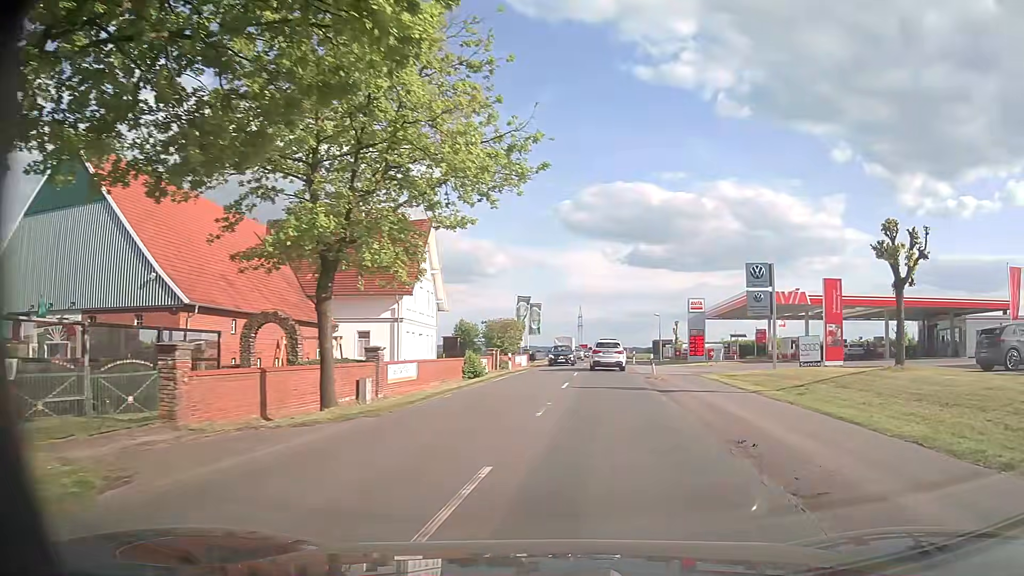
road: secondary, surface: asphalt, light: Day
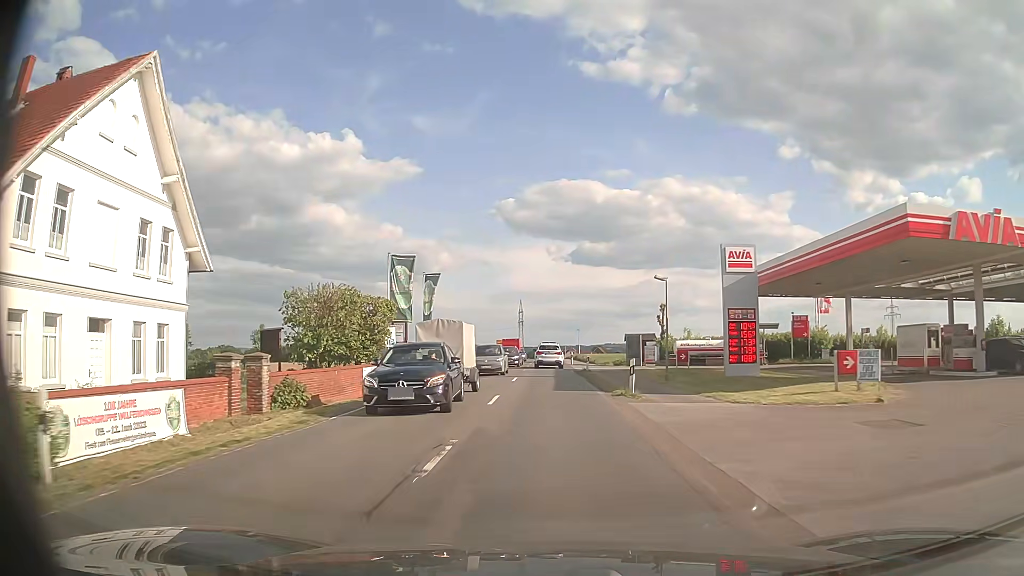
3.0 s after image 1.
(+3.0, +34.0) m; +5°
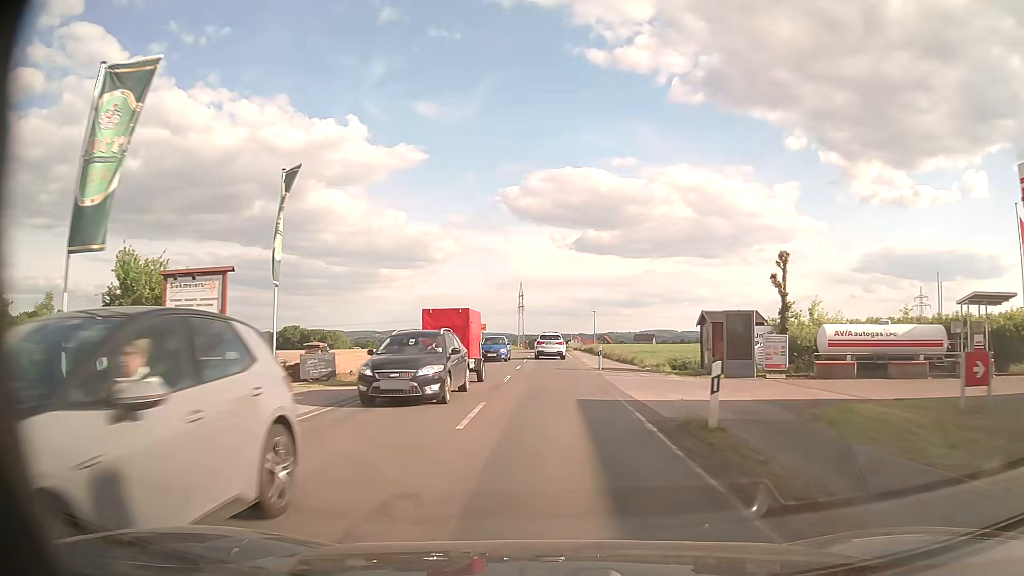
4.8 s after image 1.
(-0.1, +29.2) m; 0°
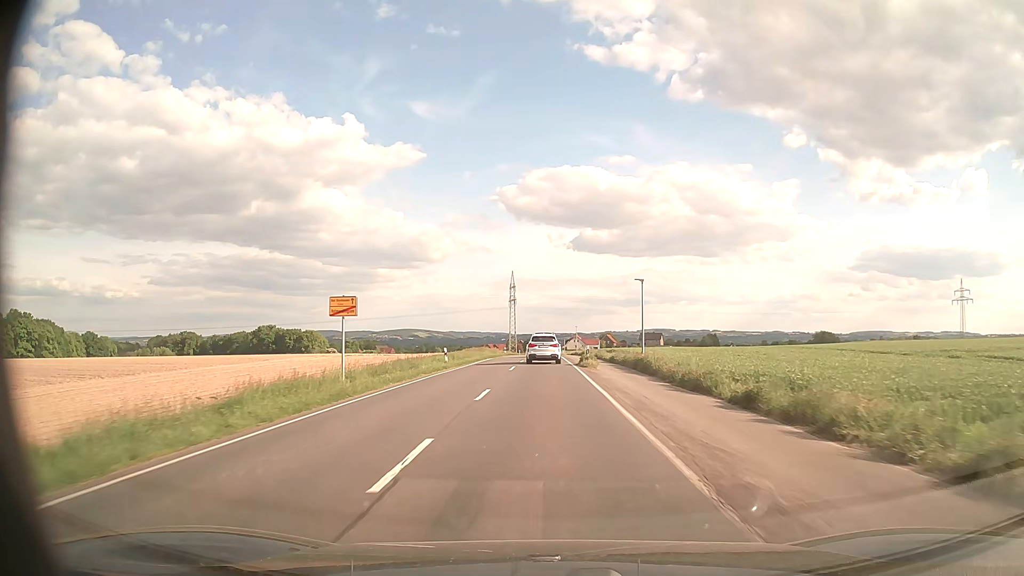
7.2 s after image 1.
(+0.2, +40.7) m; 0°
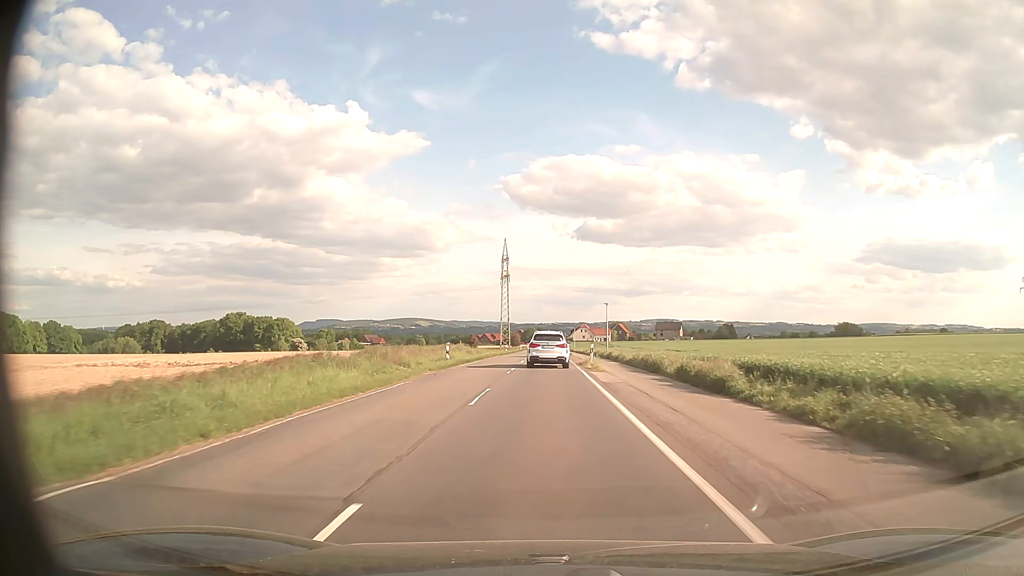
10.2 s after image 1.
(-0.2, +51.7) m; 0°
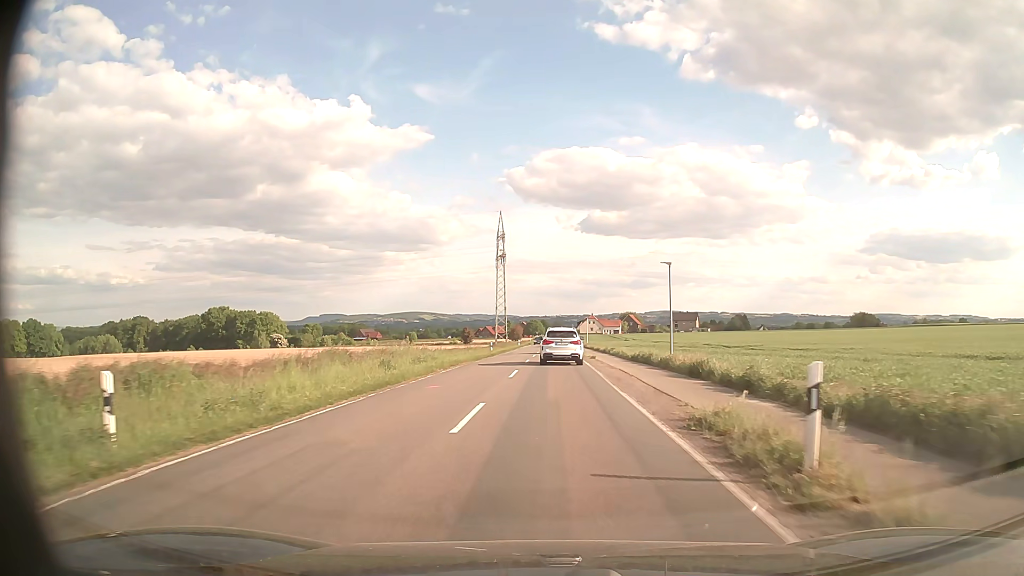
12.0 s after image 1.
(-0.1, +28.1) m; 0°
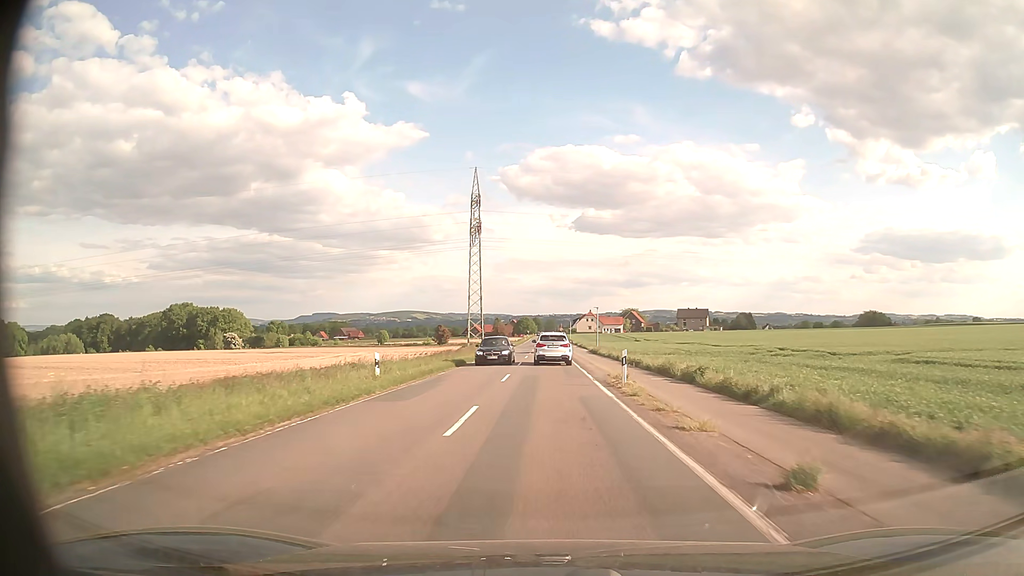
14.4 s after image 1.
(+0.1, +35.8) m; 0°
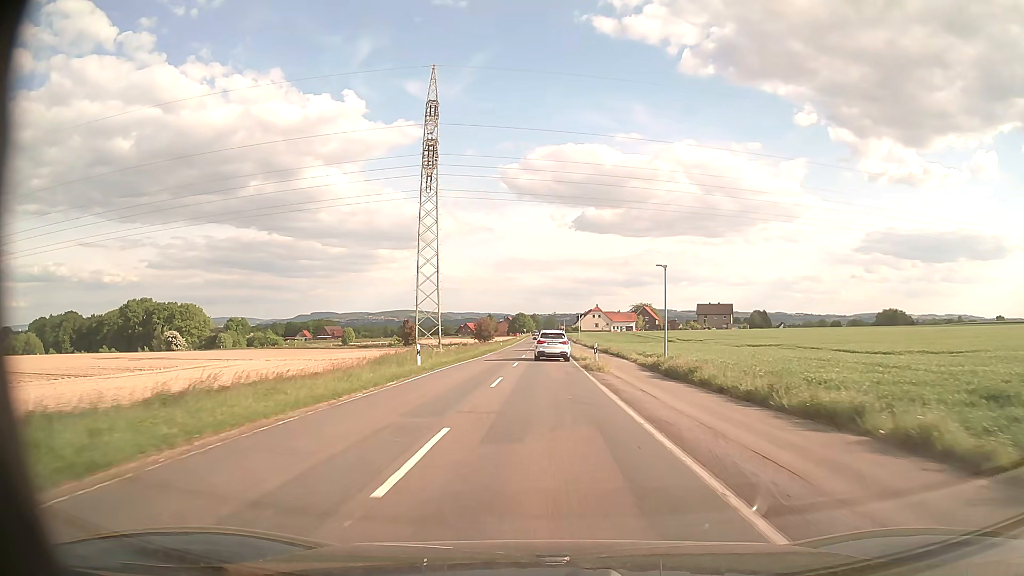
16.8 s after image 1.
(-0.1, +40.1) m; 0°
(0, +10) (0, +20) (0, +30) (0, +40) (0, +50) (0, +60) (0, +70) (0, +80) (0, +90) (0, +100) m
